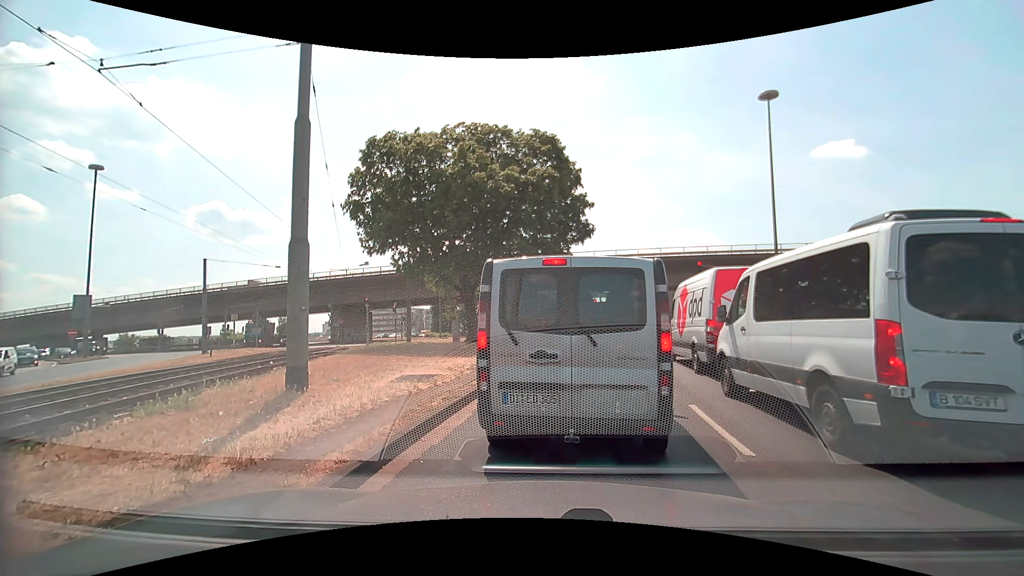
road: primary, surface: asphalt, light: Day
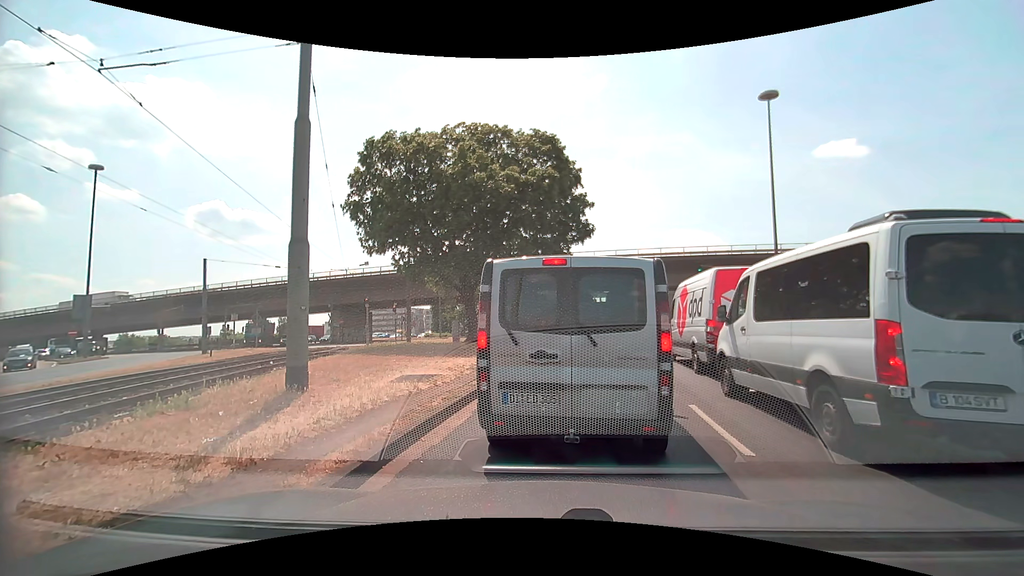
(0.0, 0.0) m; 0°
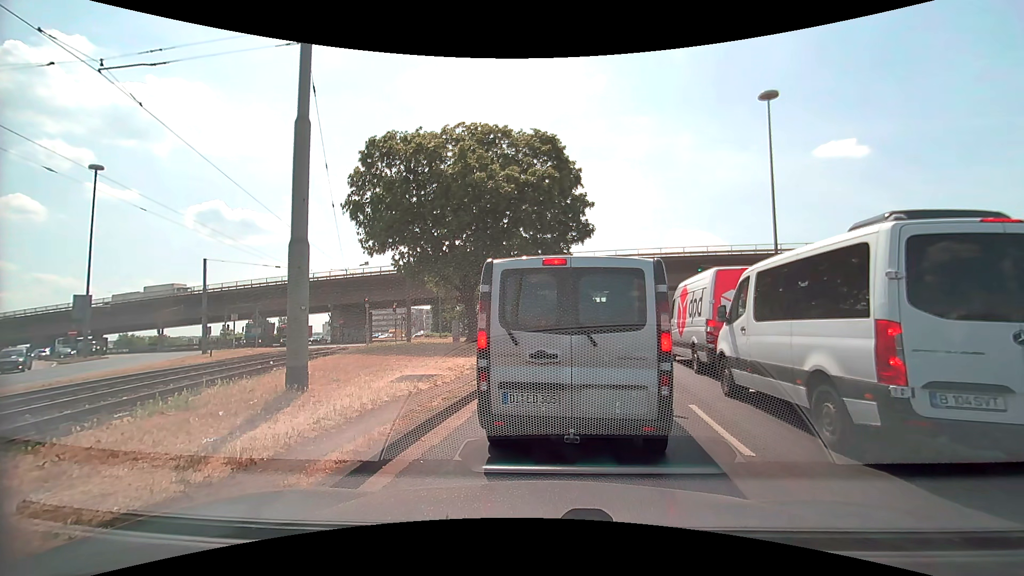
(0.0, 0.0) m; 0°
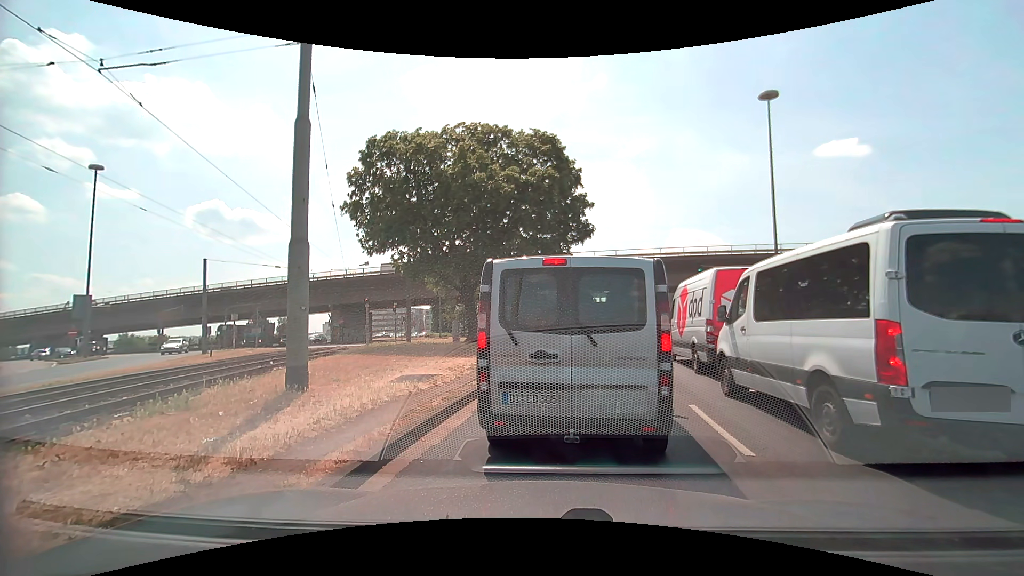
(0.0, 0.0) m; 0°
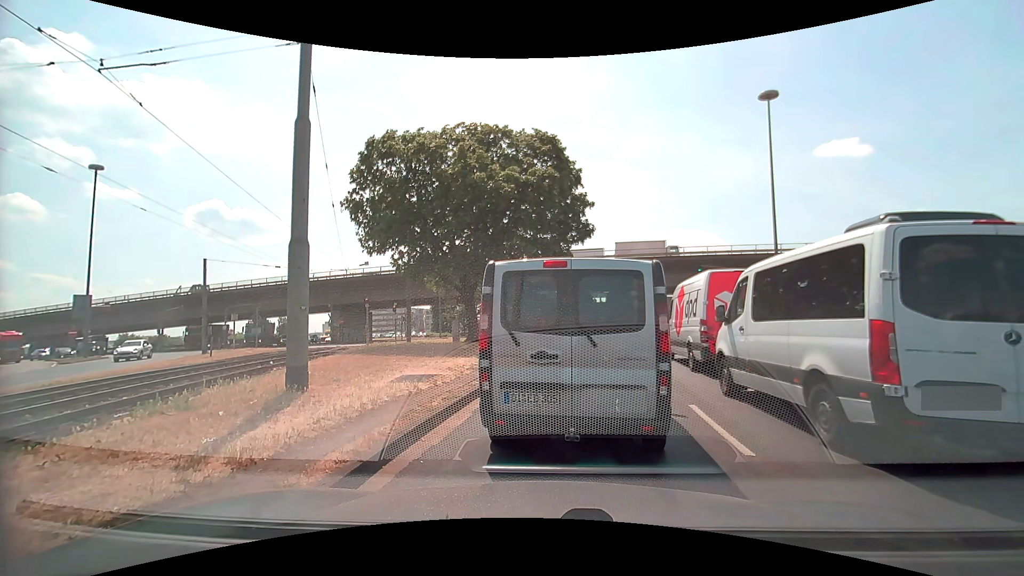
(0.0, 0.0) m; 0°
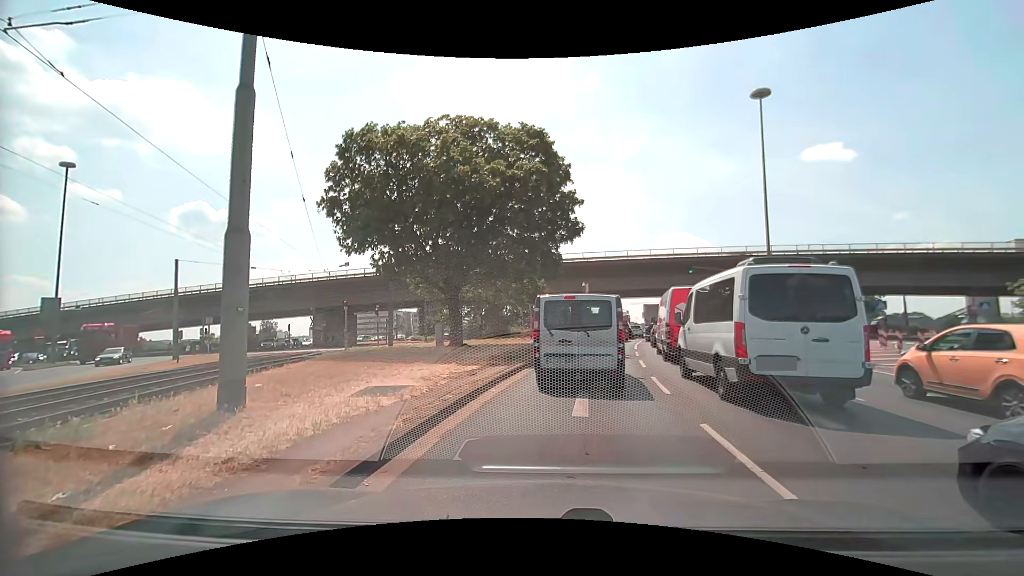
(0.0, +1.5) m; +3°
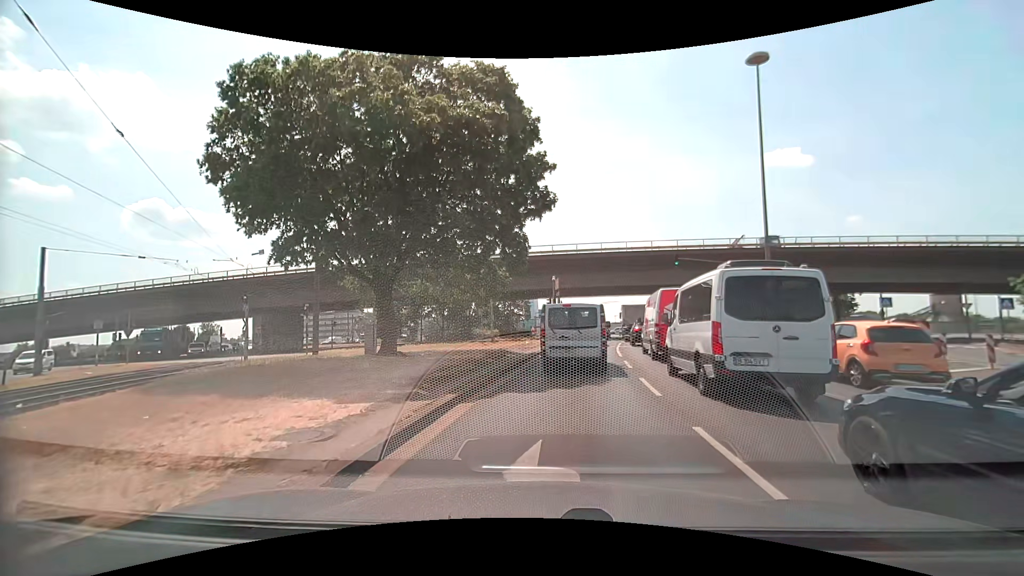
(+0.1, +6.8) m; +3°
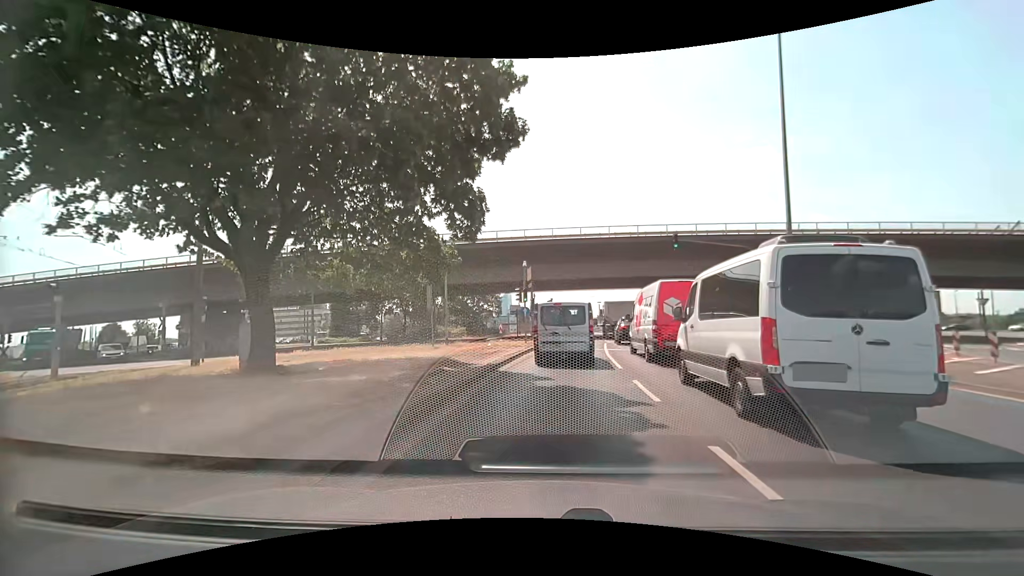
(+0.2, +7.4) m; +3°
(0, +10) (+1, +20) (+2, +30) (+3, +40) (+3, +50) (+3, +60) (+2, +70) (0, +80) (-4, +89) (-10, +97) m
